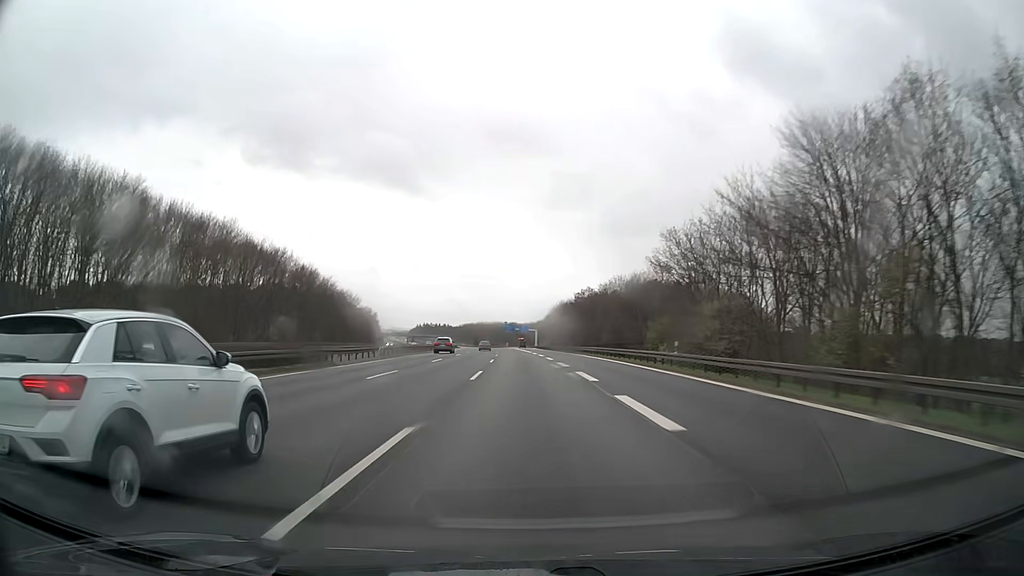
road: motorway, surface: asphalt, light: Day
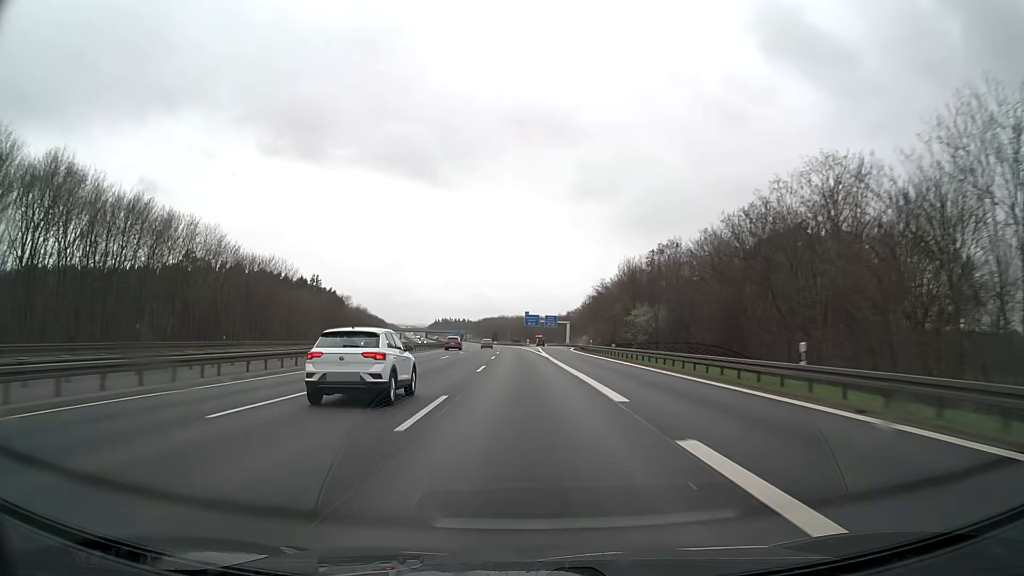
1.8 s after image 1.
(-1.1, +66.8) m; -2°
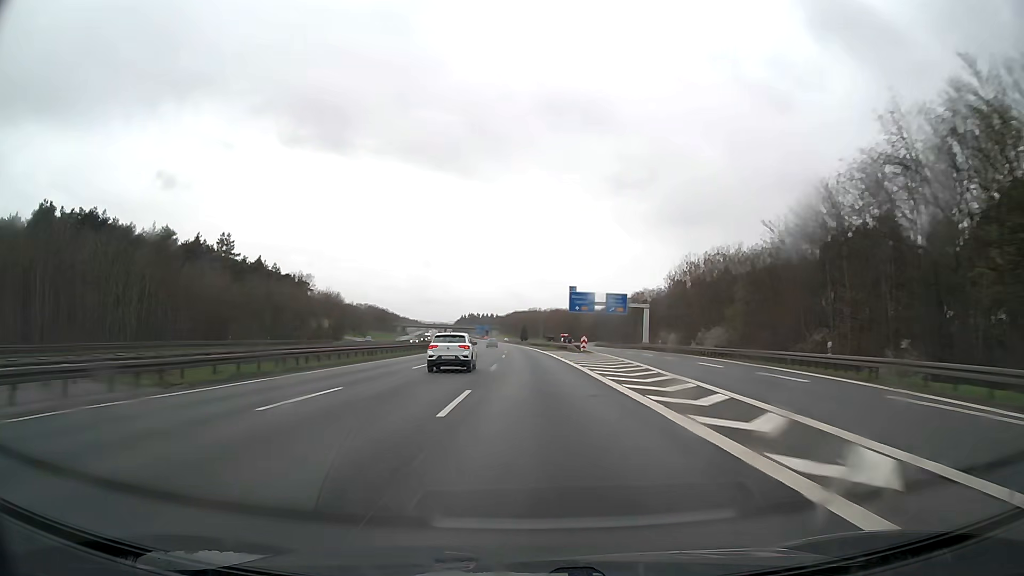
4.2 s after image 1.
(-2.2, +89.0) m; -3°
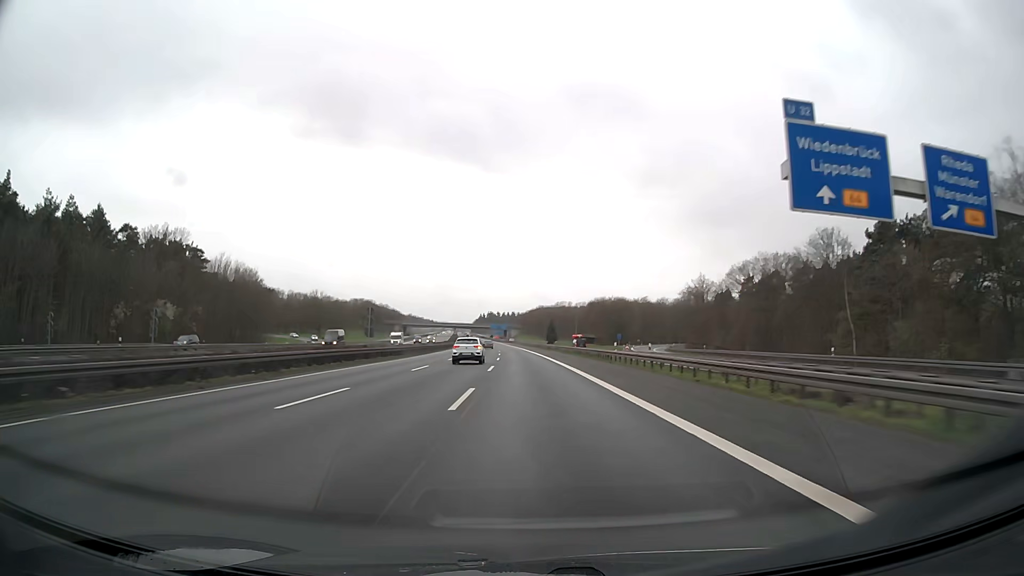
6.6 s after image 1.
(-1.4, +89.1) m; -2°
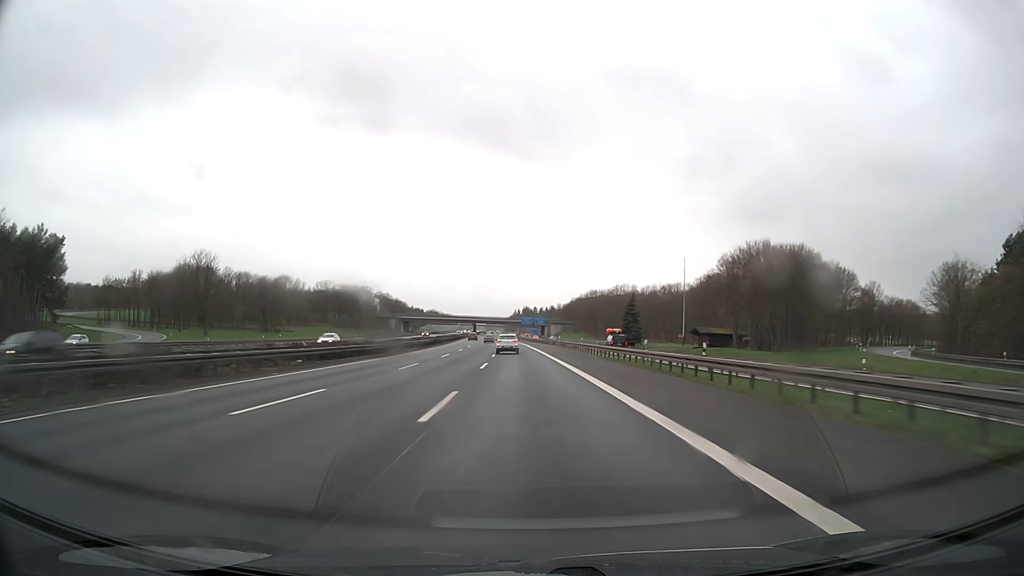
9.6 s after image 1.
(-3.4, +111.2) m; -3°
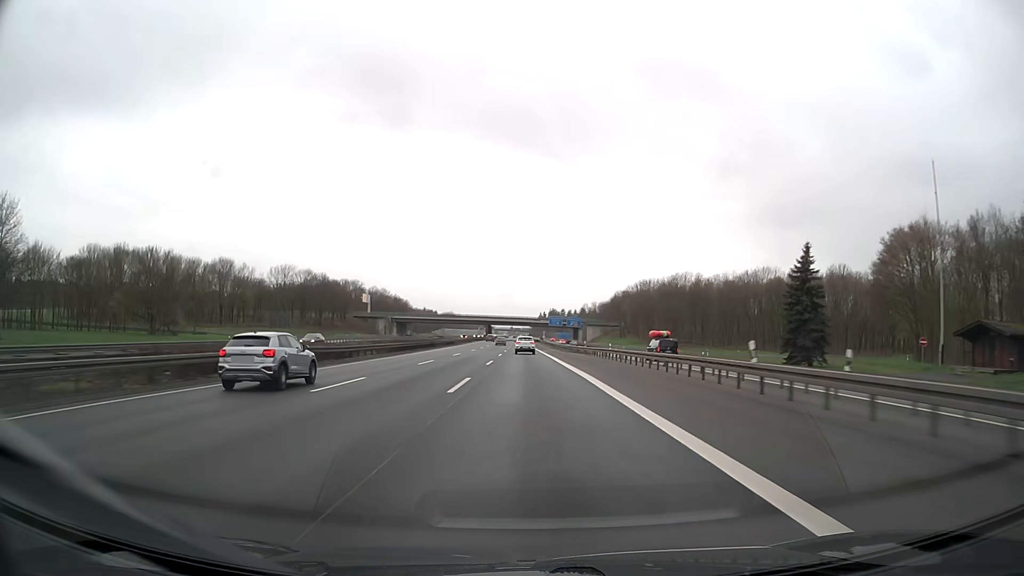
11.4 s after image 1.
(-1.3, +66.7) m; -2°
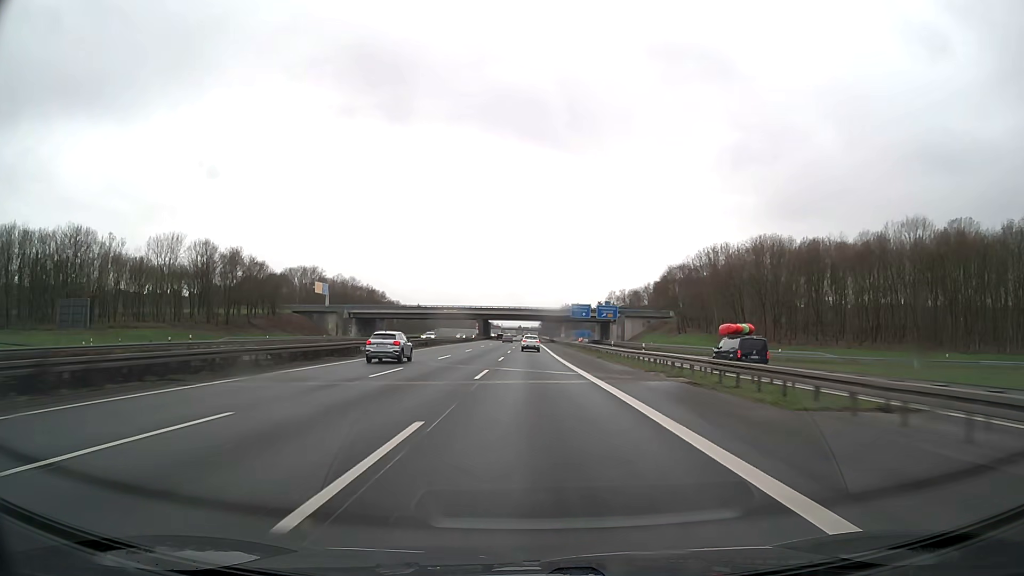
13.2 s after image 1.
(-0.7, +66.6) m; -1°
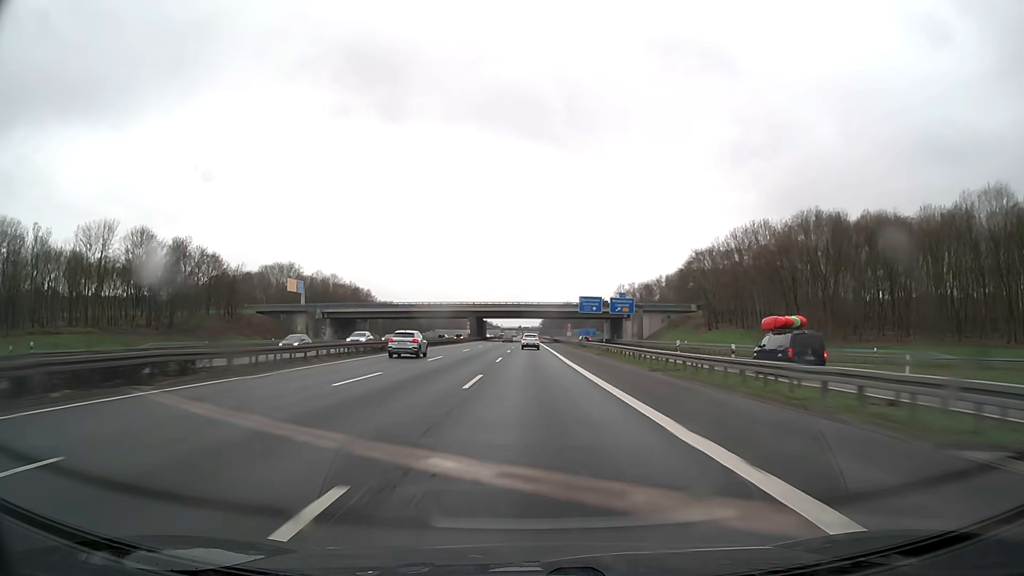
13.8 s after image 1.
(0.0, +22.2) m; 0°
(0, +10) (0, +20) (0, +30) (0, +40) (0, +50) (0, +60) (0, +70) (0, +80) (0, +90) (0, +100) m
